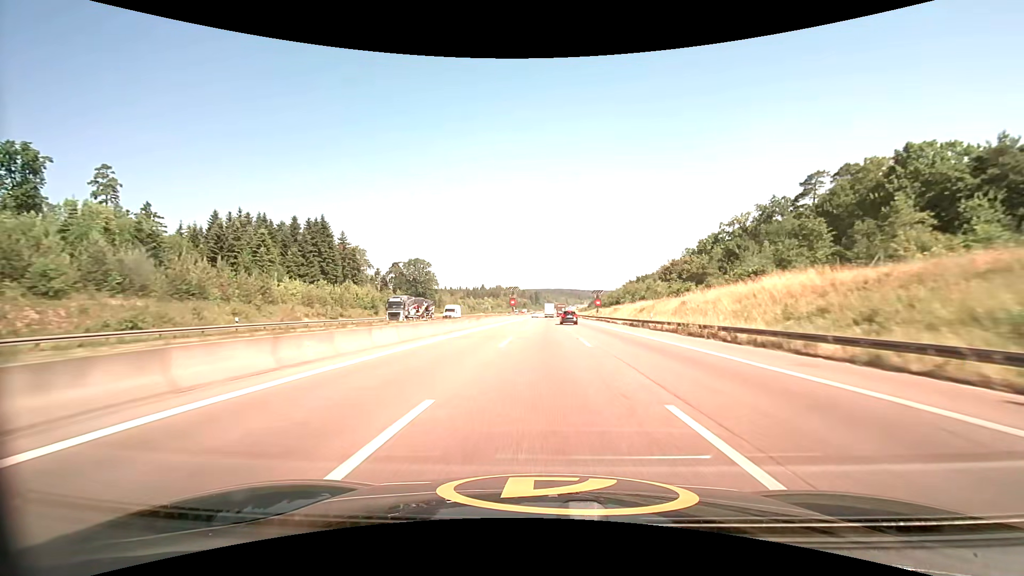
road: motorway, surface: asphalt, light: Day
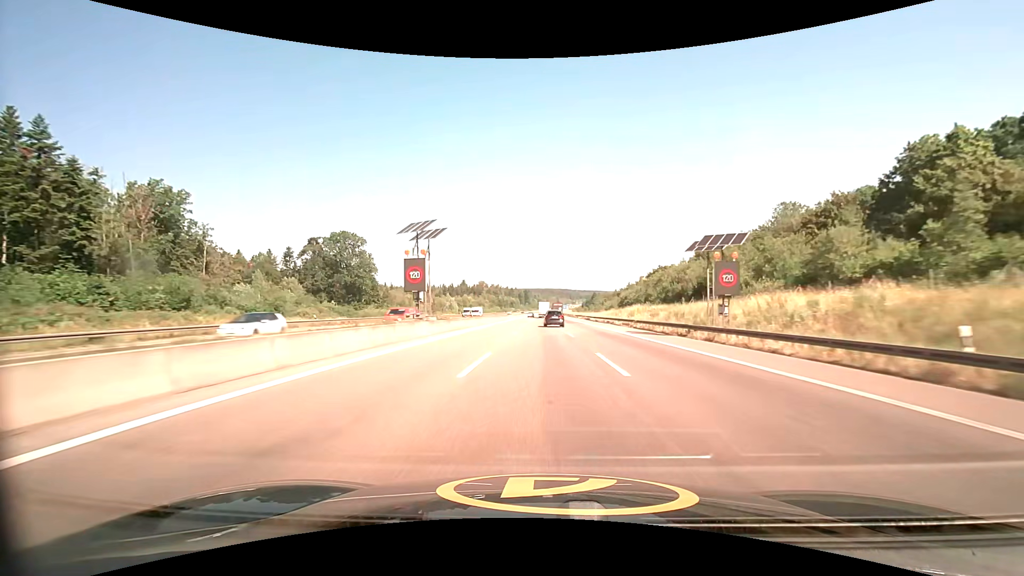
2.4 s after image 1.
(+0.8, +80.4) m; +1°
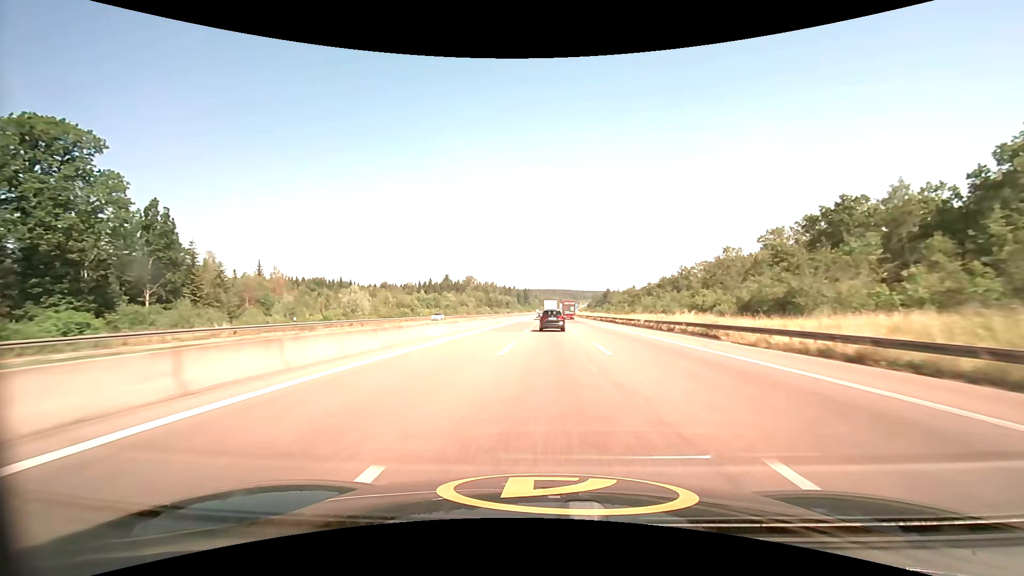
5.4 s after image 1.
(+0.2, +101.7) m; 0°
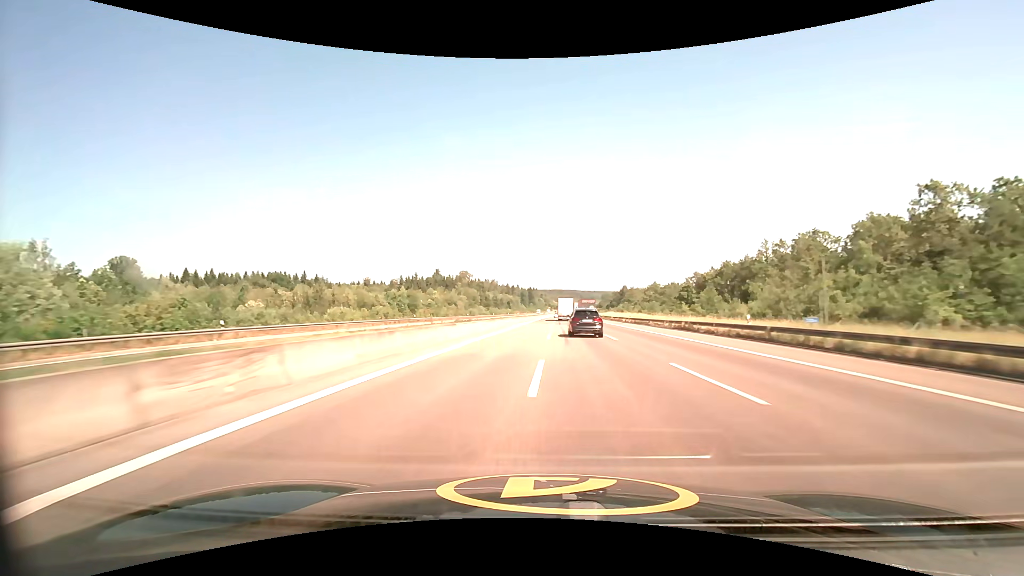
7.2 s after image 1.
(-0.3, +61.9) m; -1°
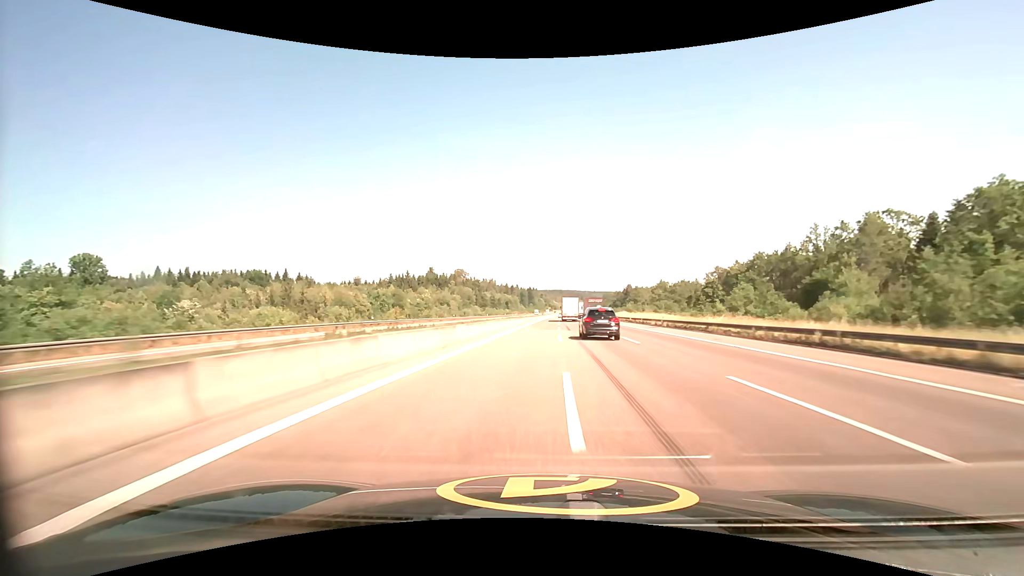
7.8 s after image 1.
(0.0, +20.7) m; 0°
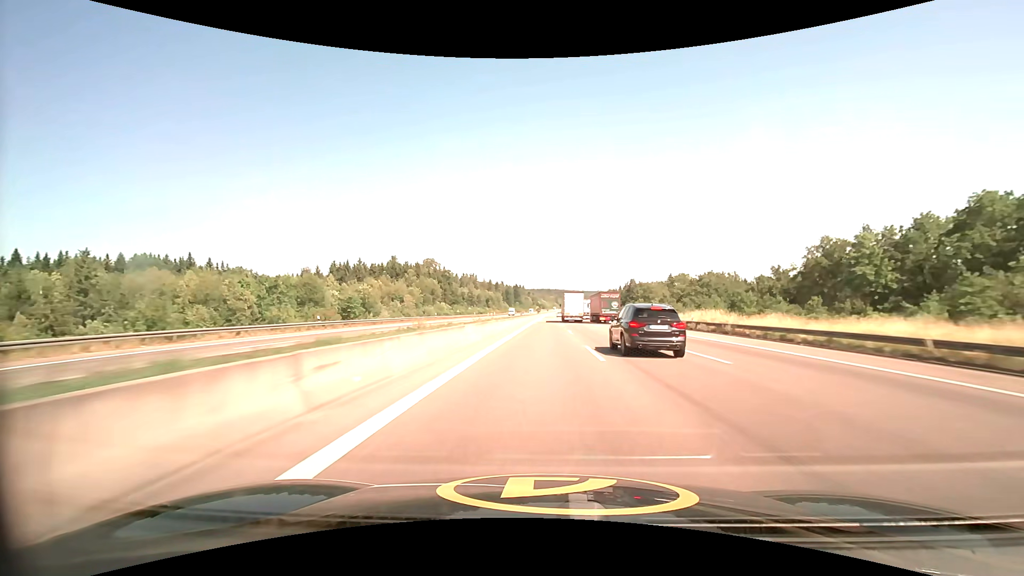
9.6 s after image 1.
(+0.6, +62.5) m; +1°
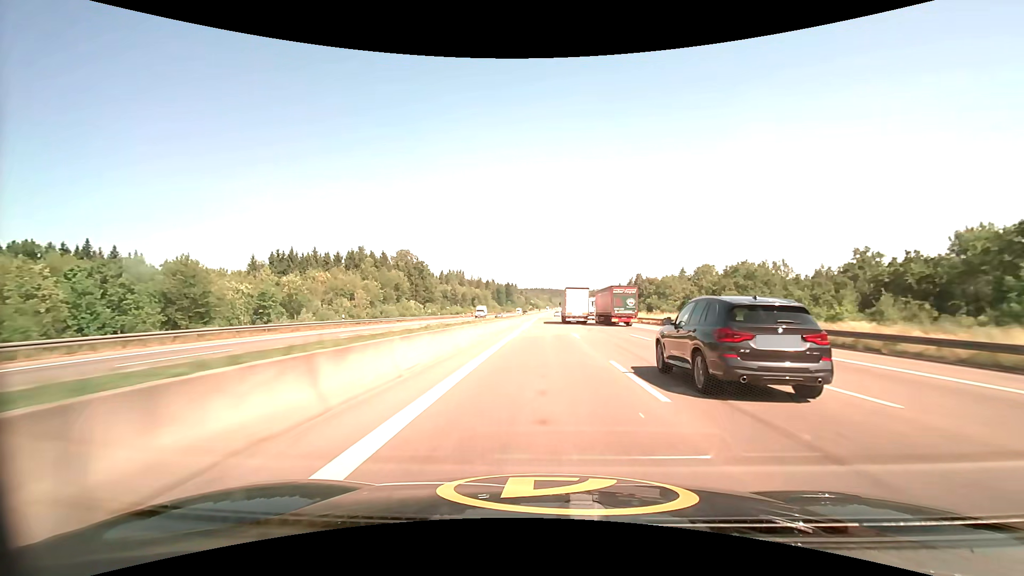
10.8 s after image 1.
(+0.3, +42.0) m; +1°
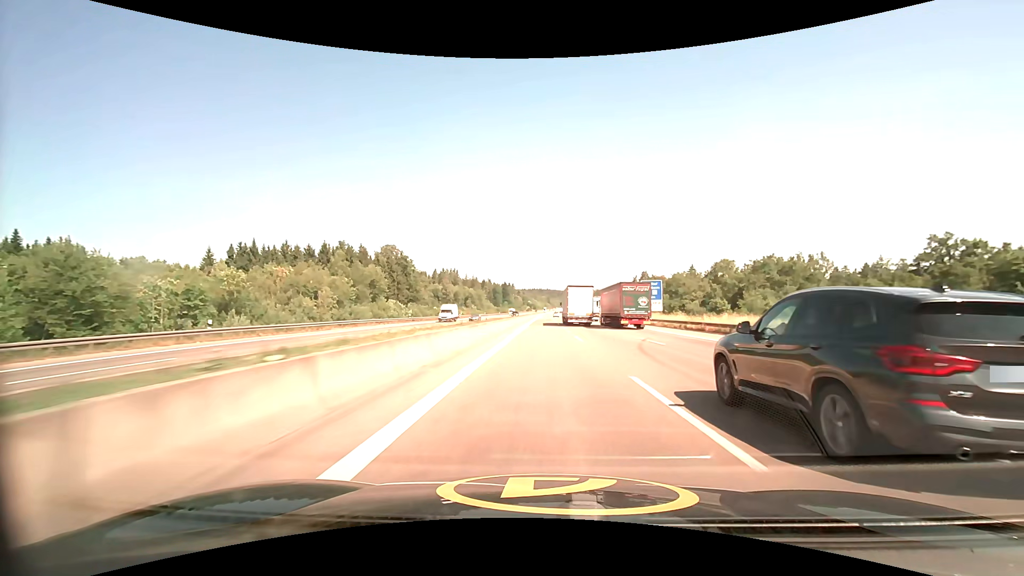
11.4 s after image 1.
(0.0, +21.1) m; 0°
